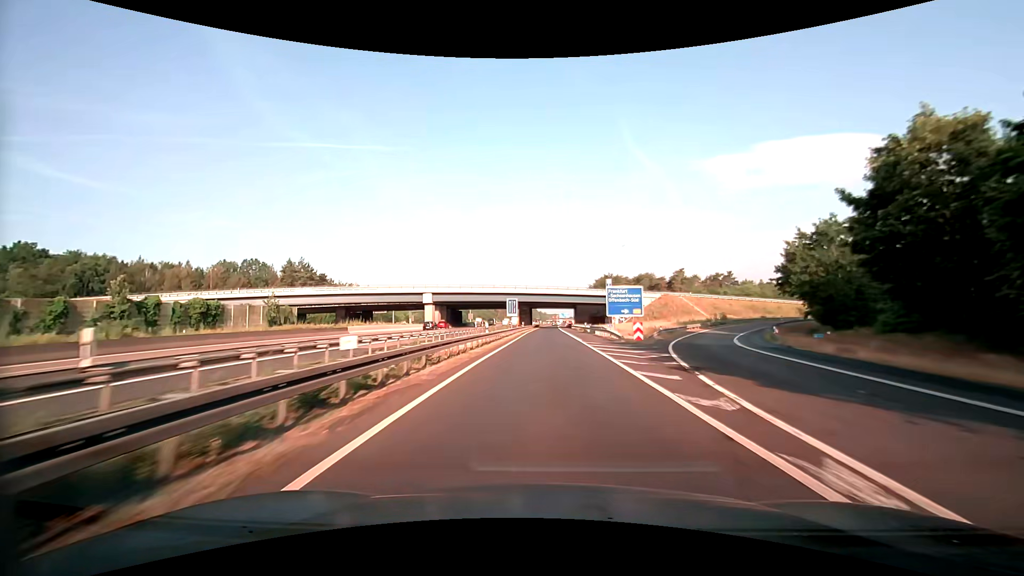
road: motorway_link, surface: asphalt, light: Day
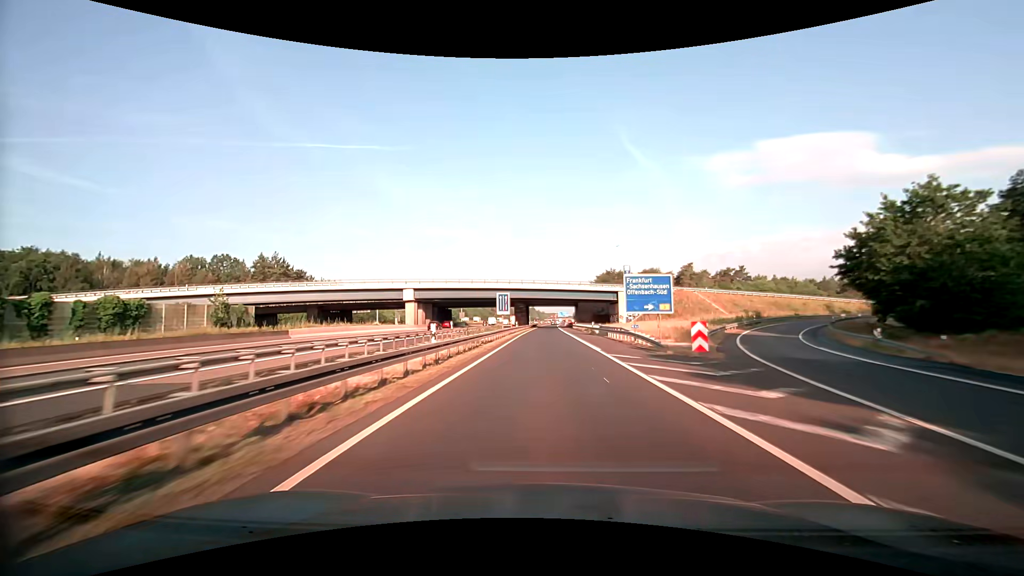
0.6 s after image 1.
(0.0, +13.7) m; 0°
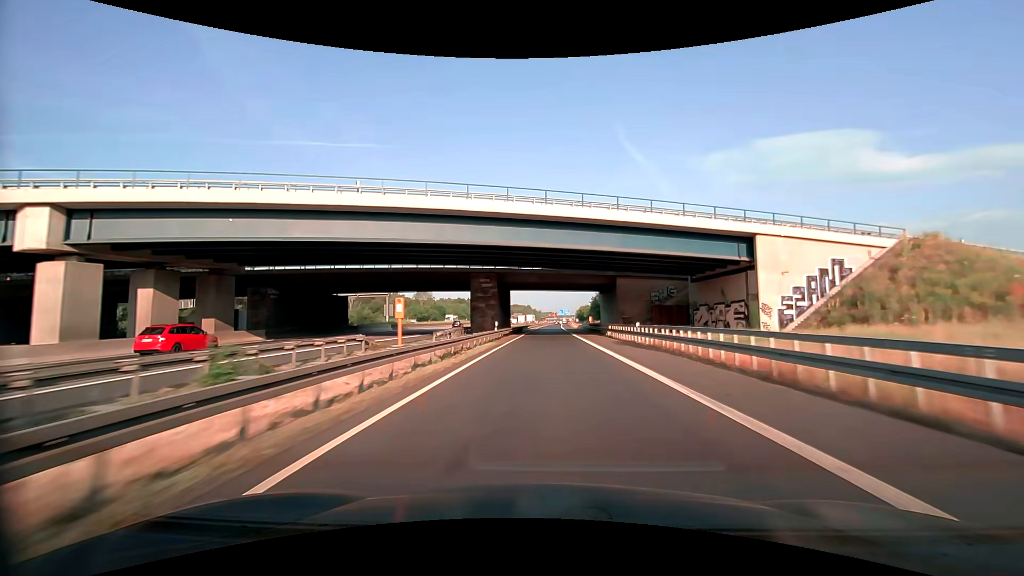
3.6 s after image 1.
(+0.4, +68.7) m; 0°
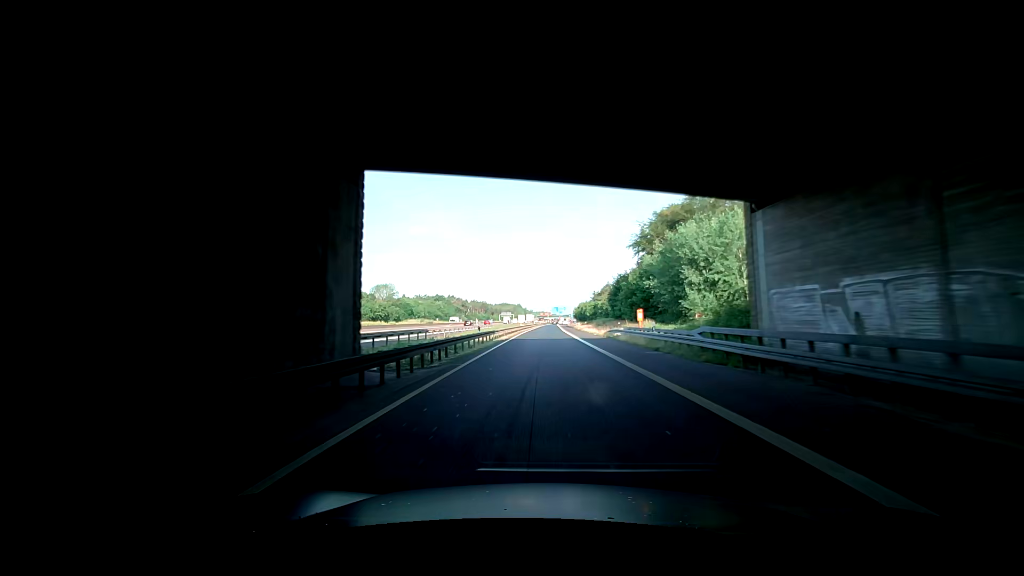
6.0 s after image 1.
(+0.4, +54.5) m; 0°
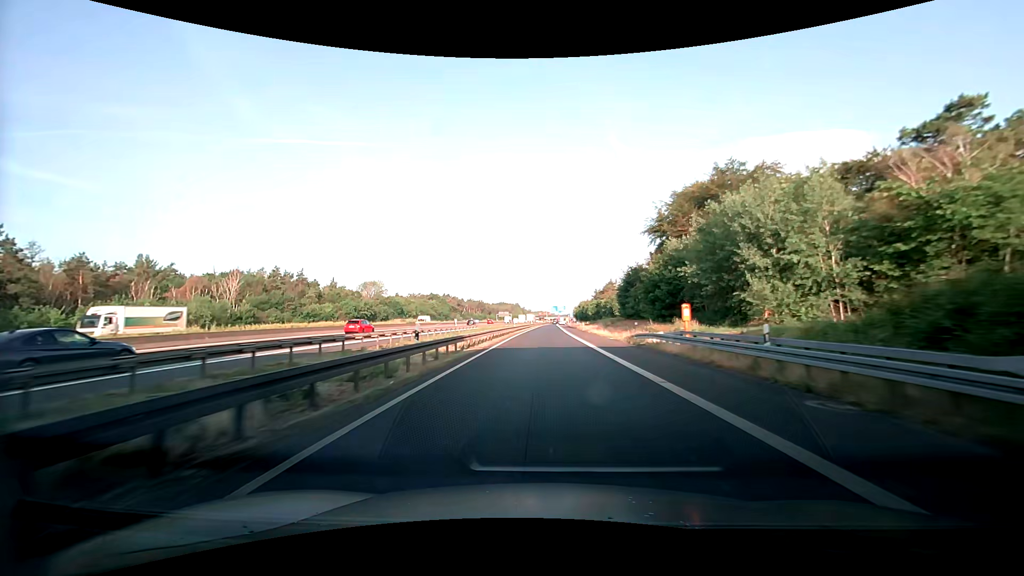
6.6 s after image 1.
(+0.1, +13.4) m; 0°
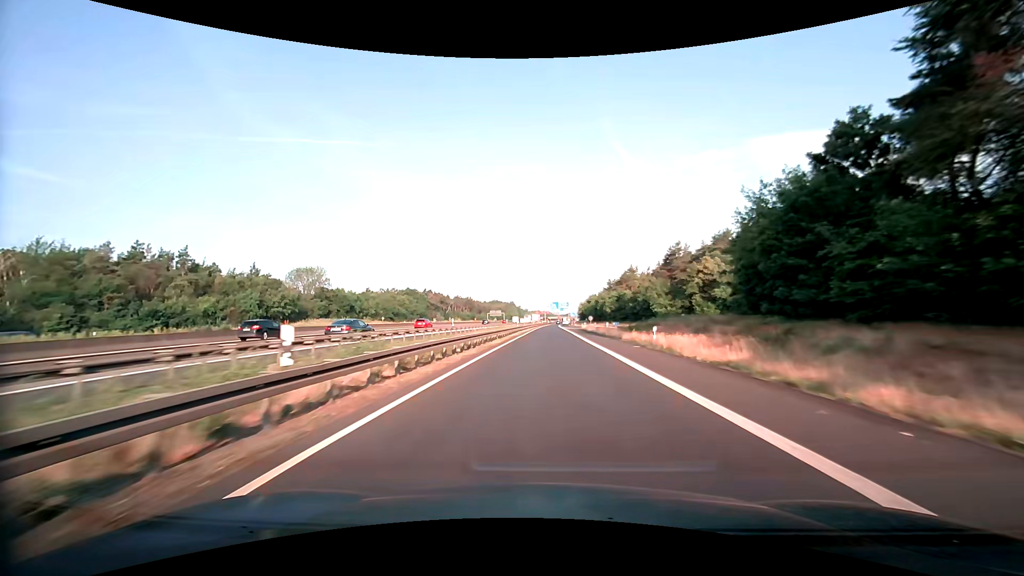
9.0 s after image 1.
(+0.5, +53.5) m; +1°
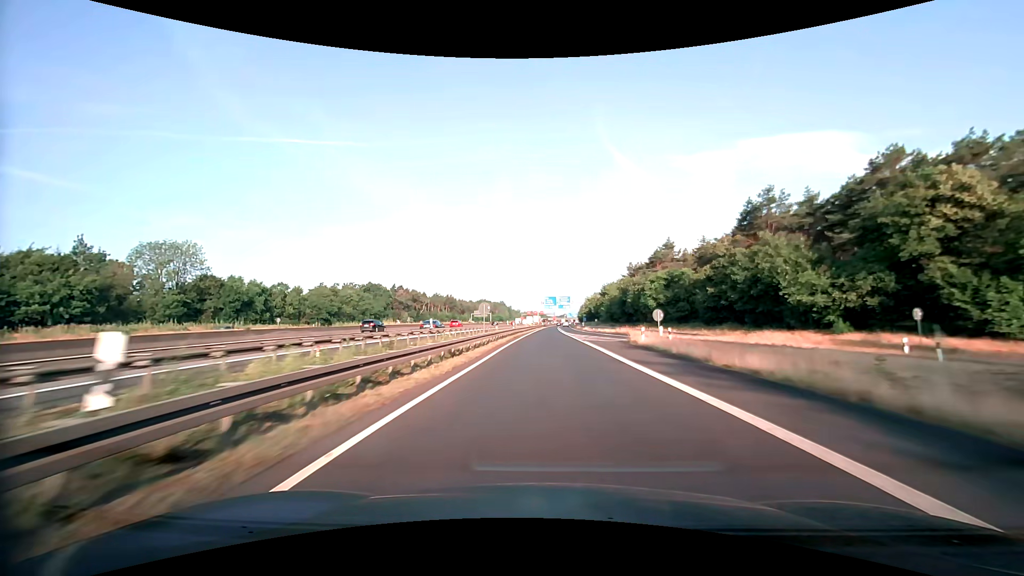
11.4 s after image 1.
(+0.4, +53.3) m; +1°
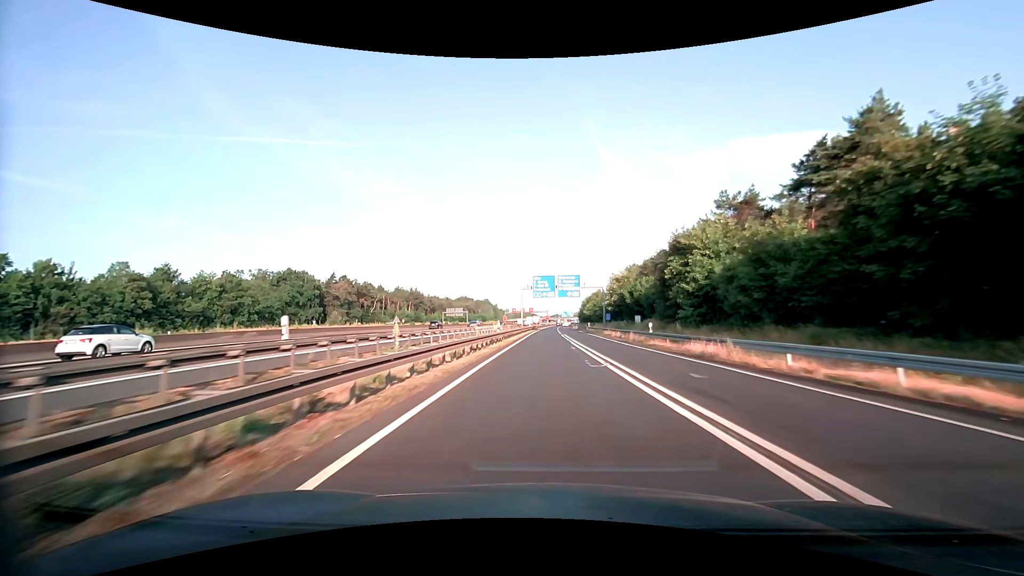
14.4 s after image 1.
(+0.6, +66.7) m; +1°
(0, +10) (0, +20) (0, +30) (0, +40) (0, +50) (+1, +60) (+1, +70) (+1, +80) (+1, +90) (+2, +100) m
